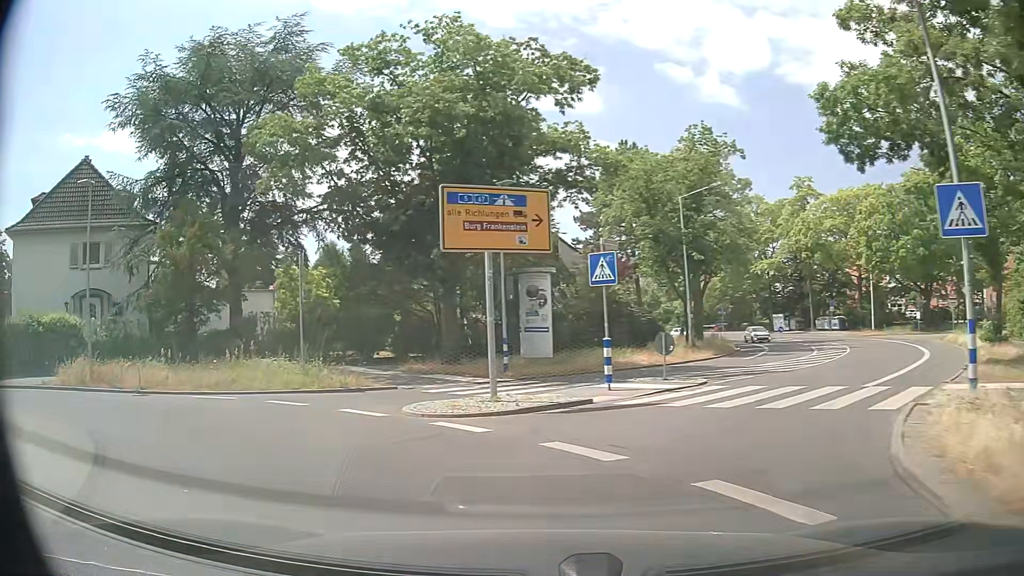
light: Day
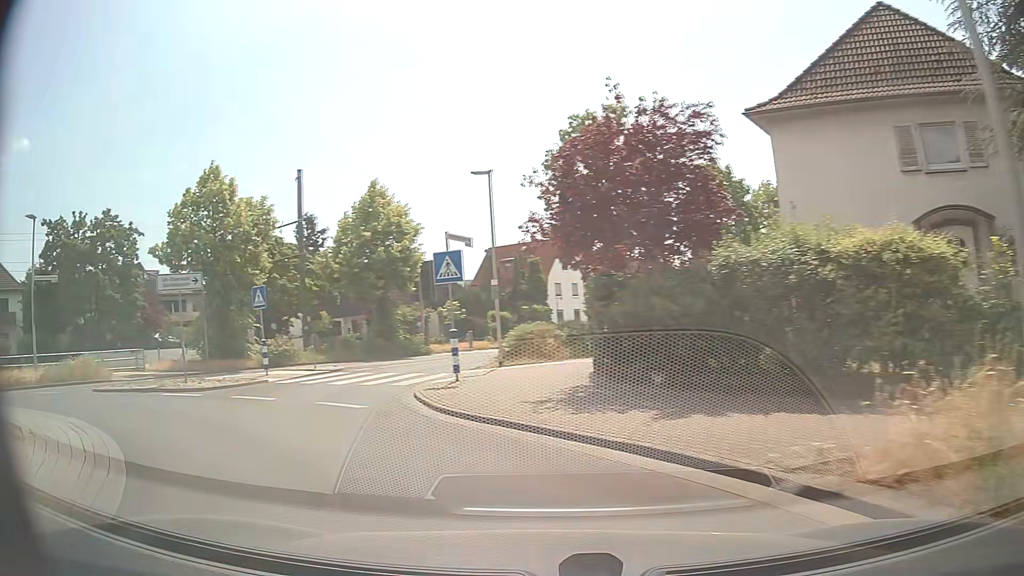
(-9.5, +13.7) m; -72°
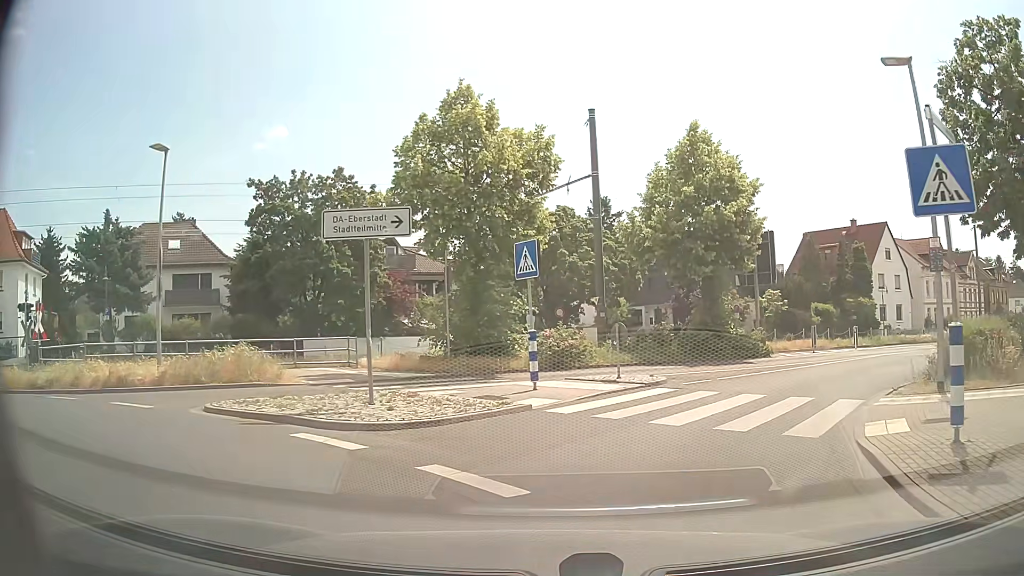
(-2.8, +8.9) m; -26°
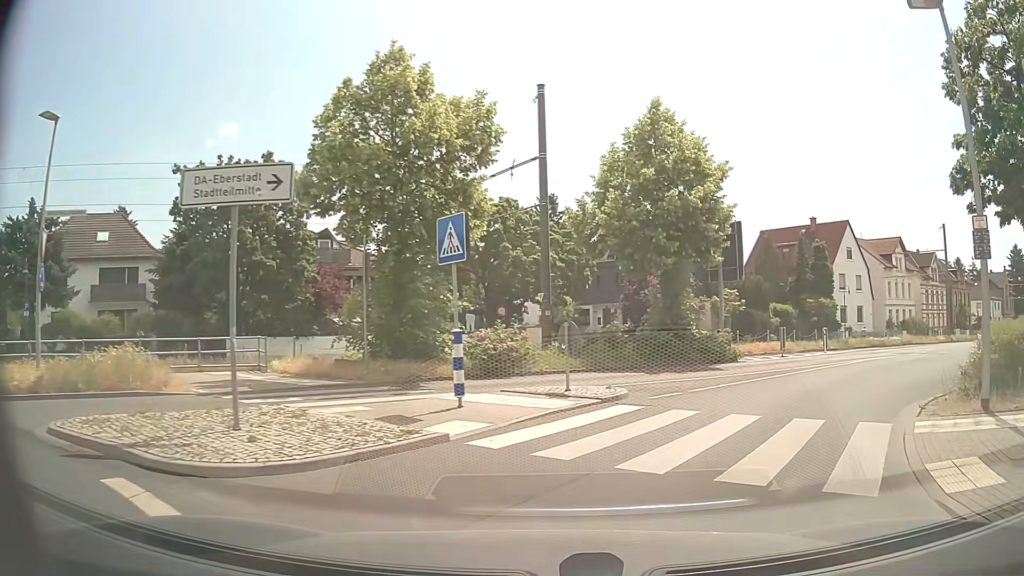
(+0.1, +3.1) m; +3°
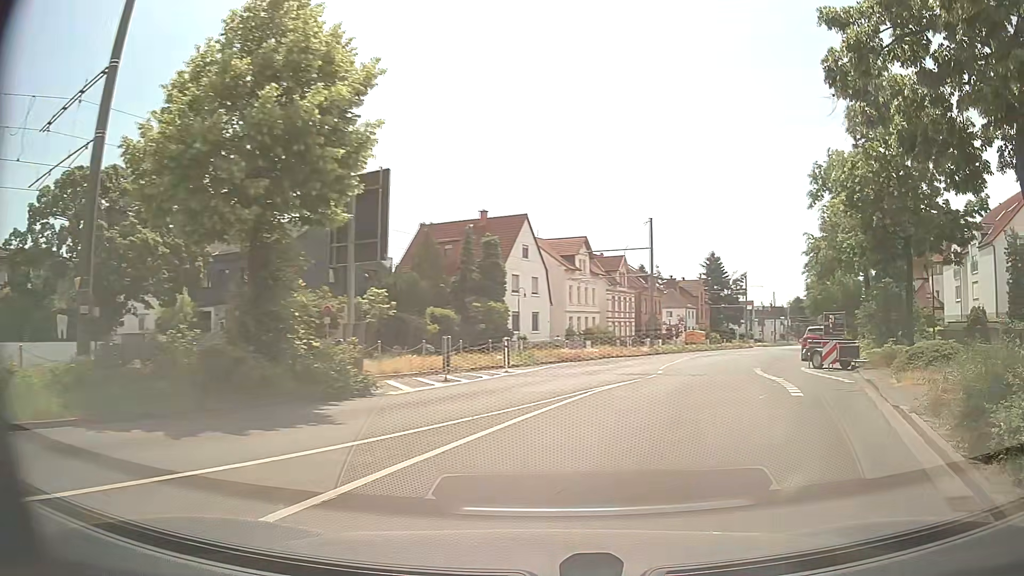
(+2.4, +9.6) m; +30°
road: tertiary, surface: asphalt
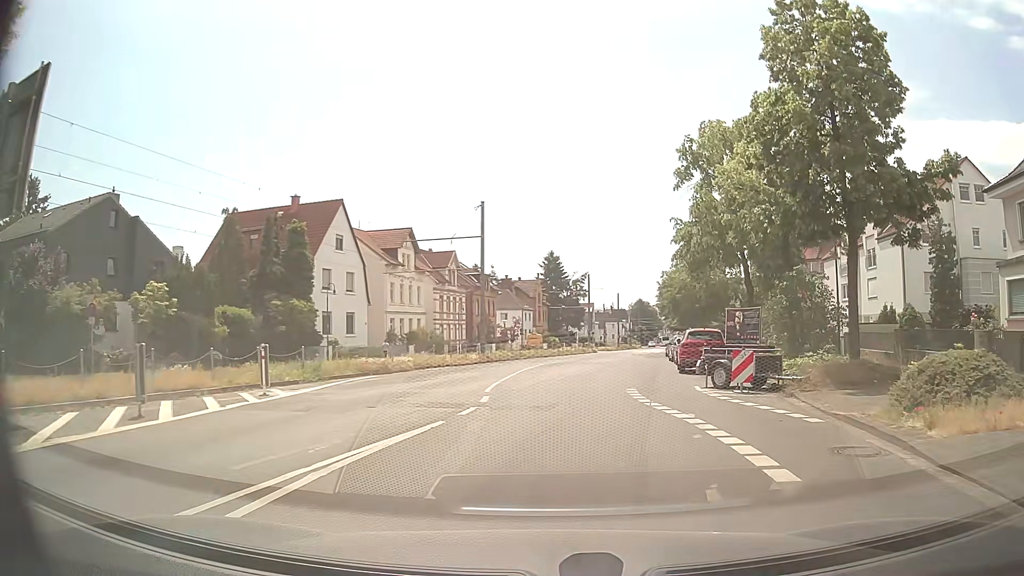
(+1.2, +7.9) m; +14°
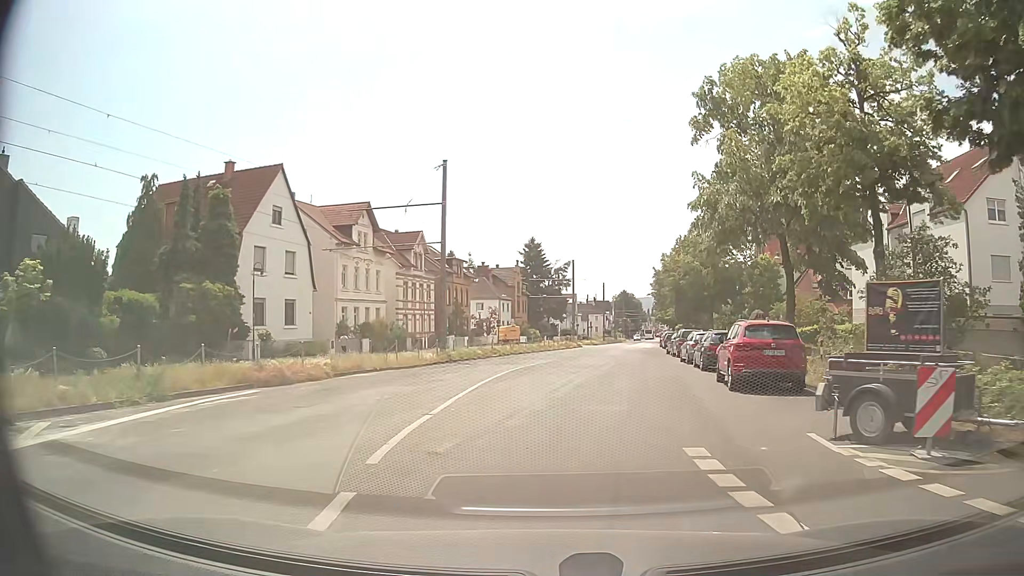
(+0.1, +9.2) m; +1°
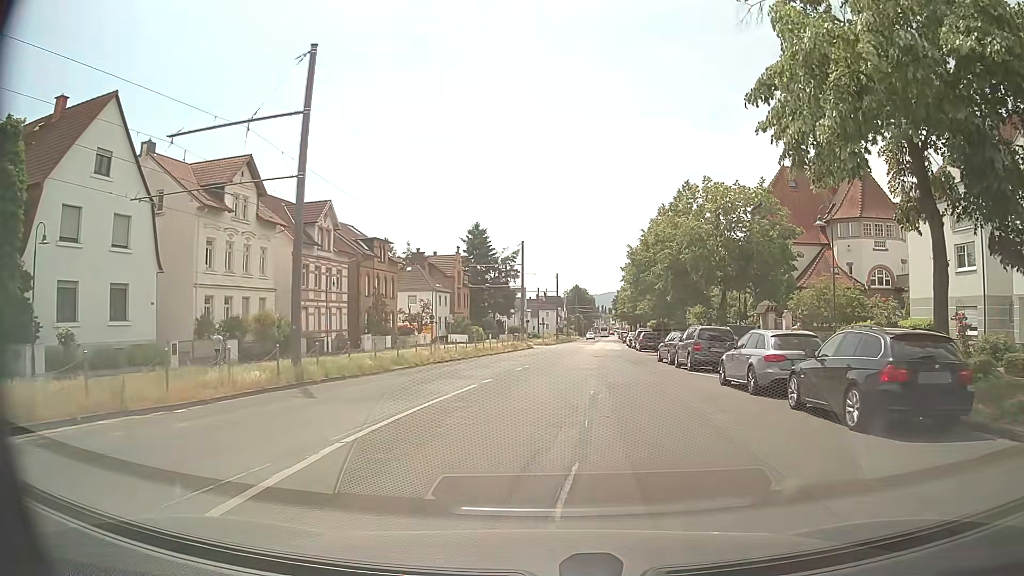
(+0.5, +14.9) m; +4°
(0, +10) (+1, +20) (+2, +30) (+3, +40) (+4, +50) (+6, +60) (+7, +70) (+8, +80) (+9, +90) (+9, +100) m
